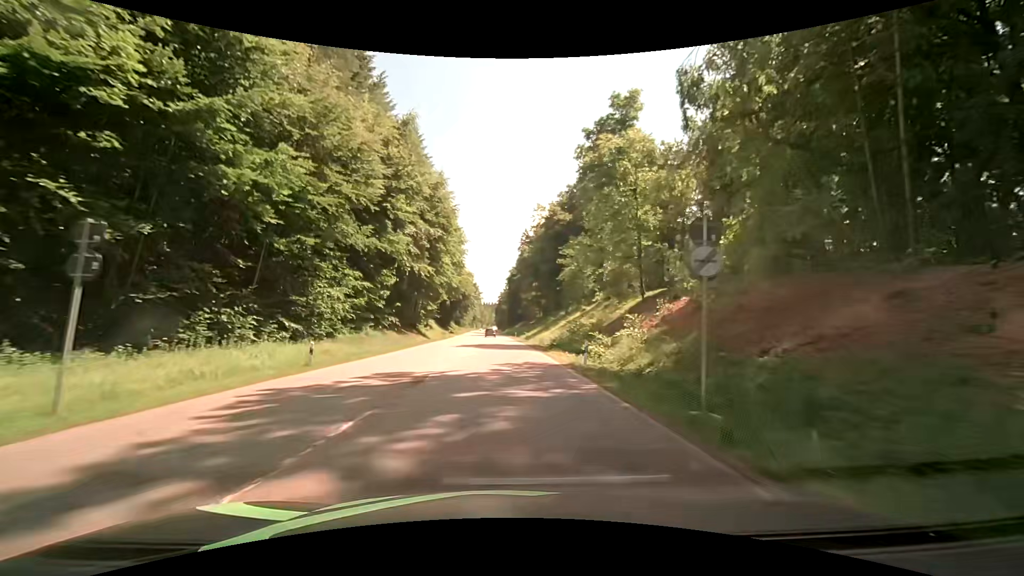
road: secondary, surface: asphalt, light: Day
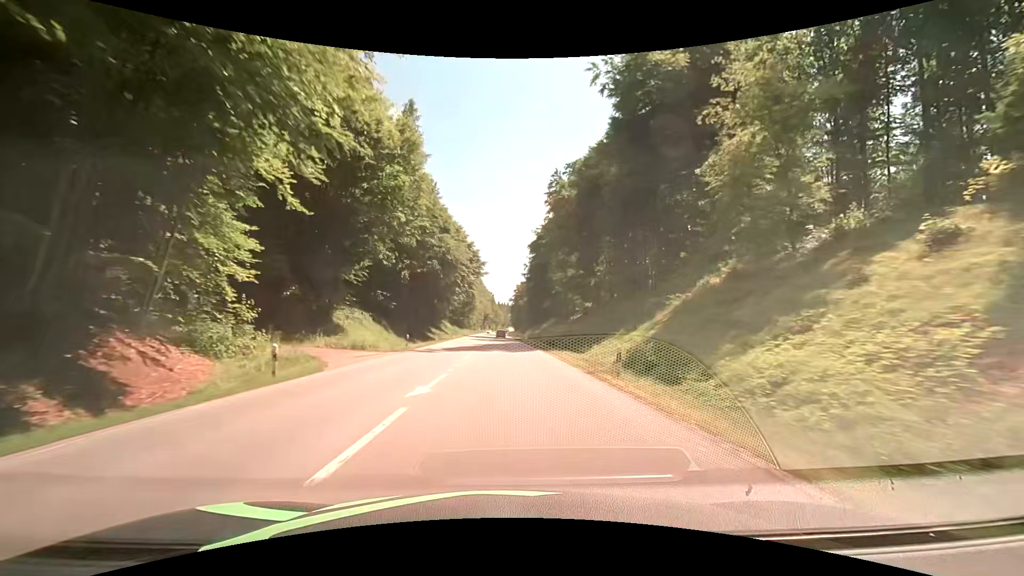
(-1.2, +61.9) m; -2°
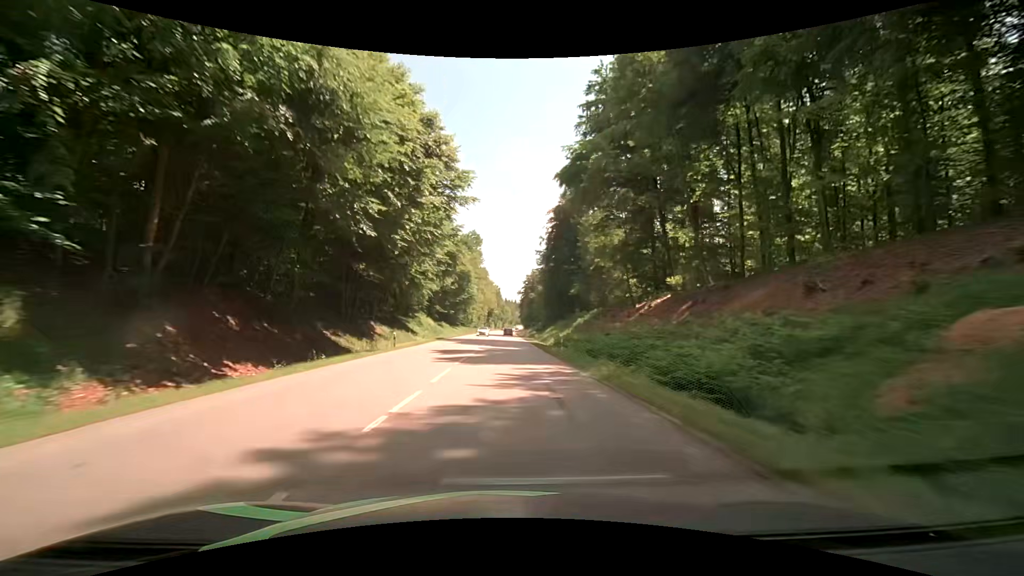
(-0.1, +40.1) m; 0°
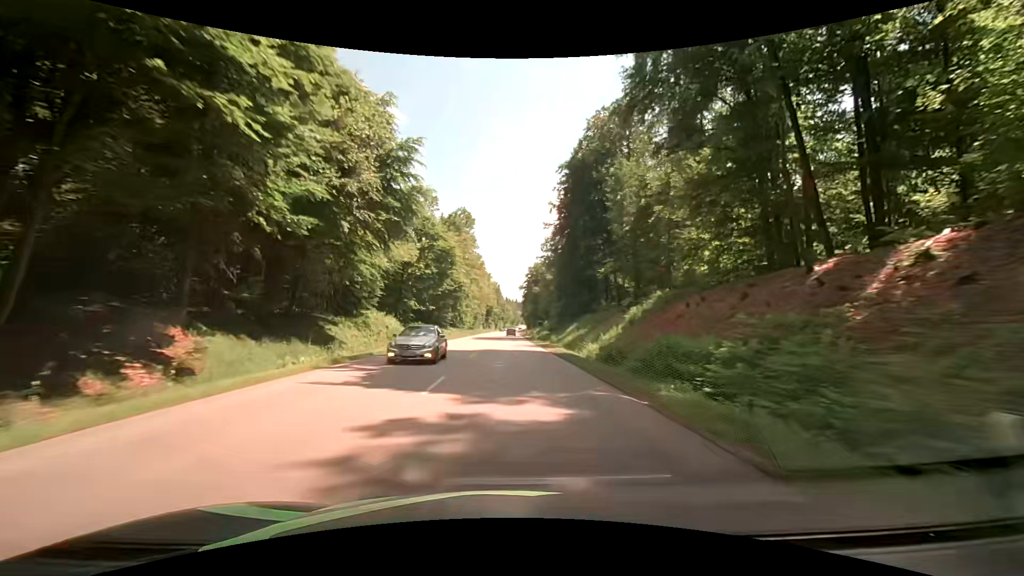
(-0.2, +27.4) m; 0°
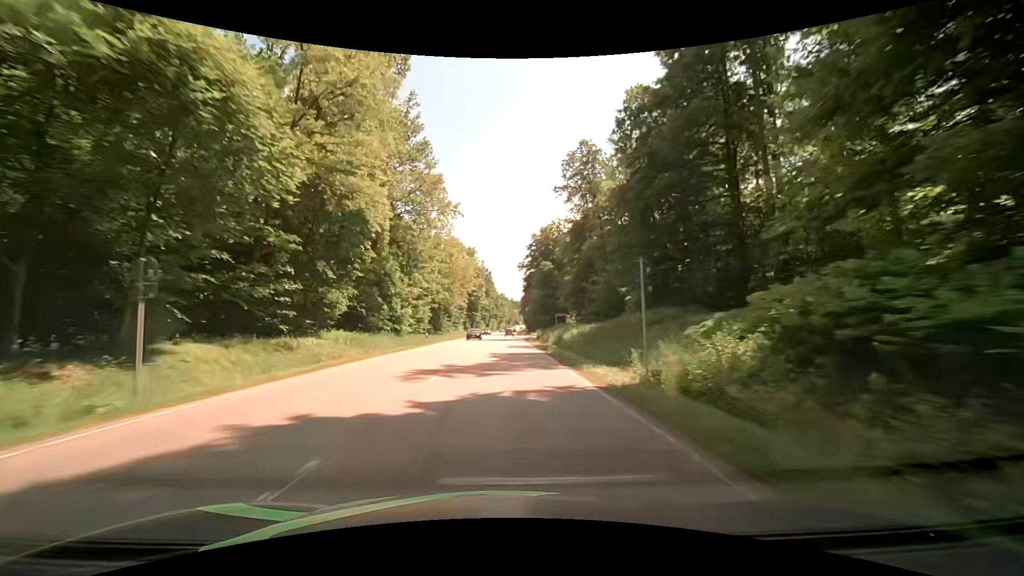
(-0.1, +69.5) m; 0°
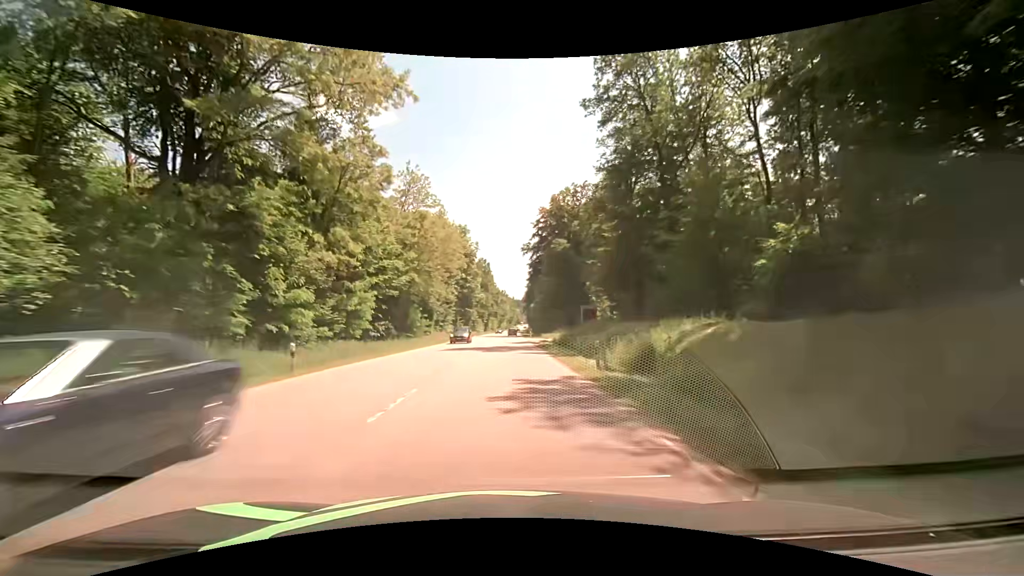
(-0.2, +28.1) m; 0°
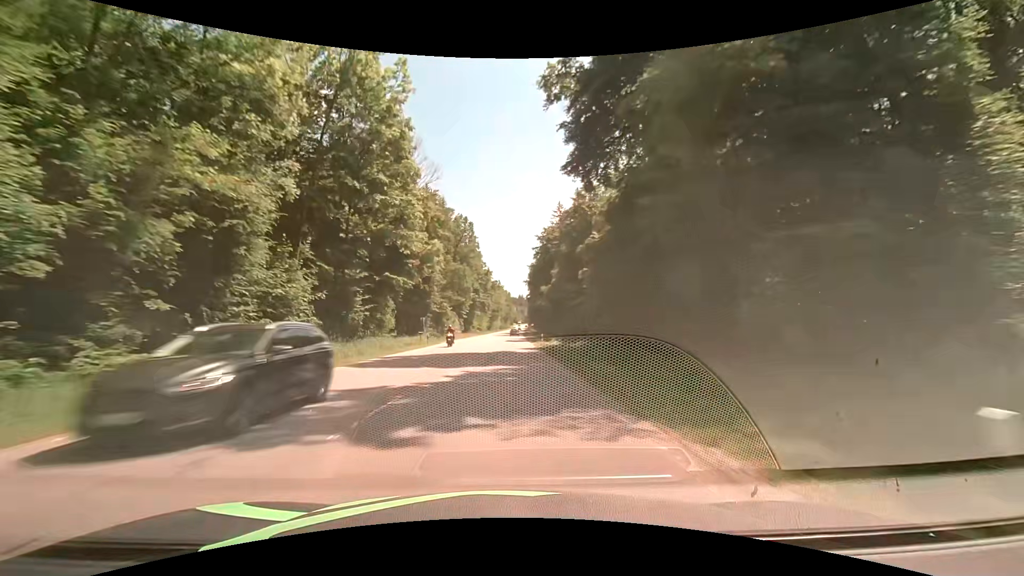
(+0.2, +70.5) m; 0°
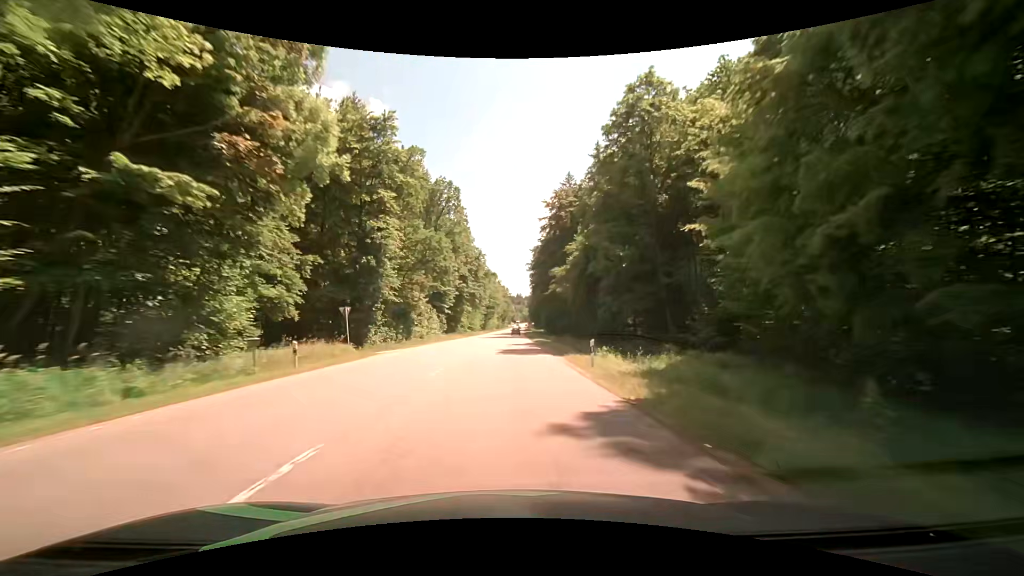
(+0.1, +28.3) m; +1°
(0, +10) (0, +20) (0, +30) (0, +40) (0, +50) (0, +60) (0, +70) (0, +80) (0, +90) (+1, +100) m
